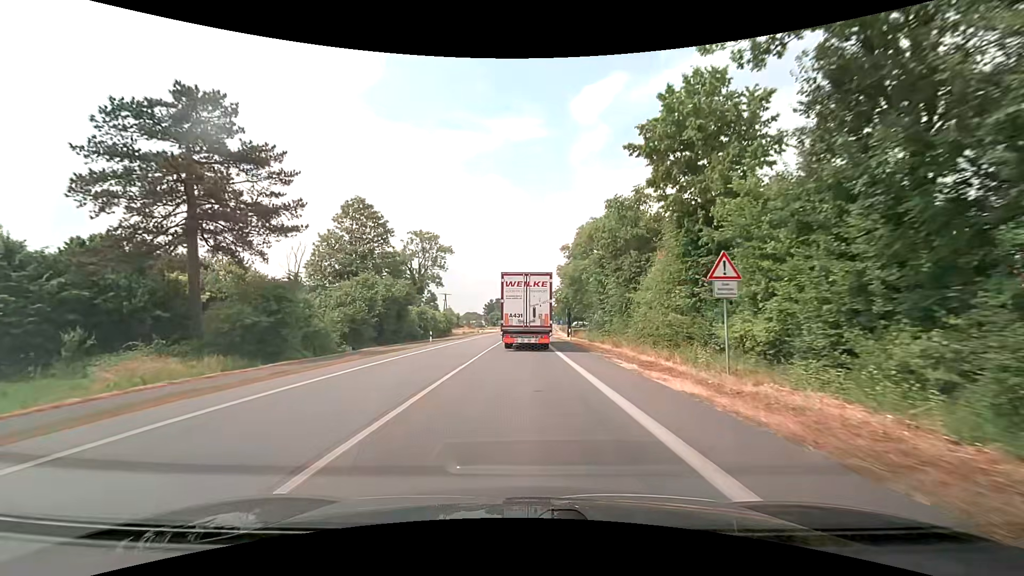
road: primary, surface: asphalt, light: Day
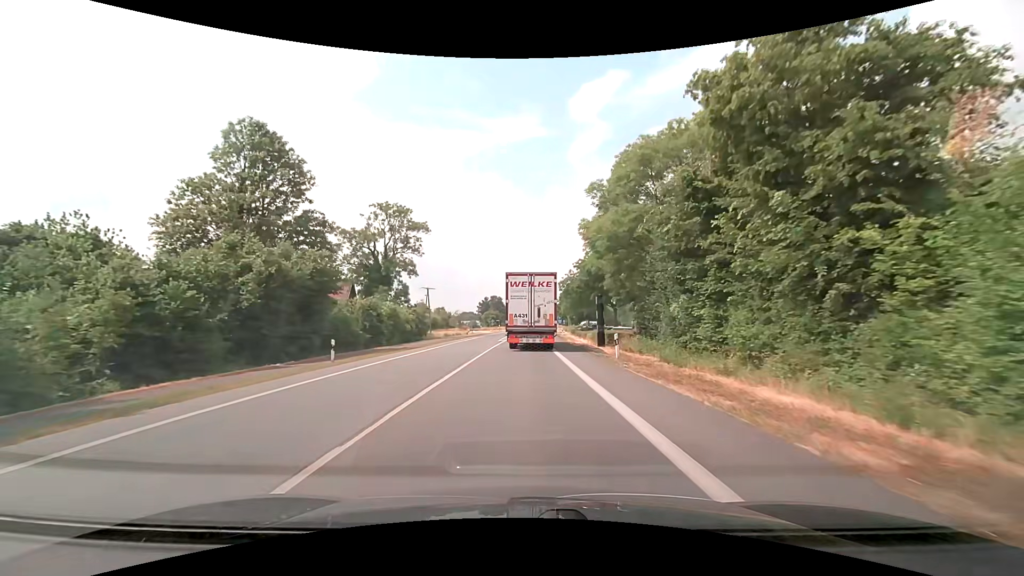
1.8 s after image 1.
(0.0, +22.8) m; 0°
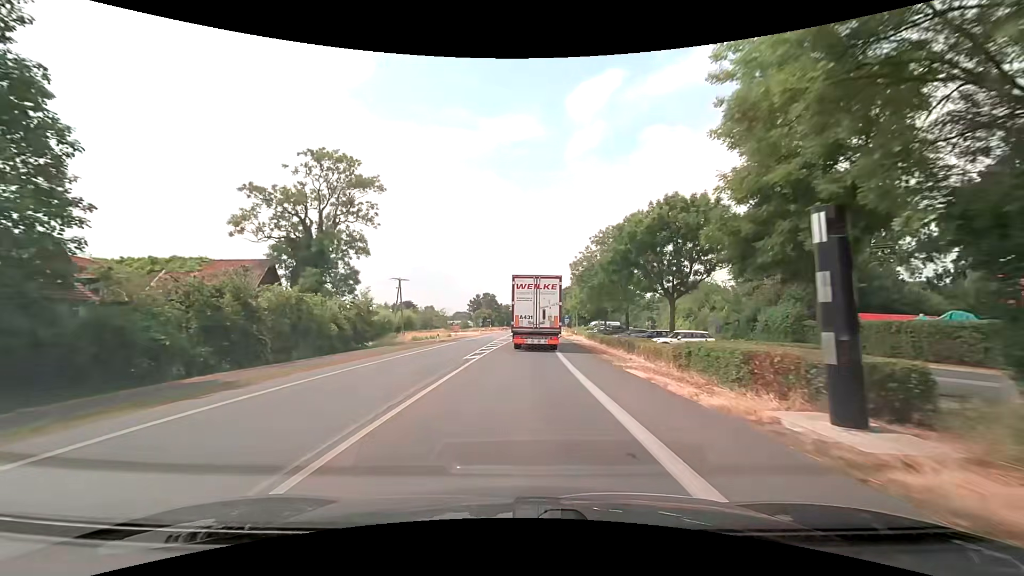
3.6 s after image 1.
(+0.2, +22.9) m; +1°
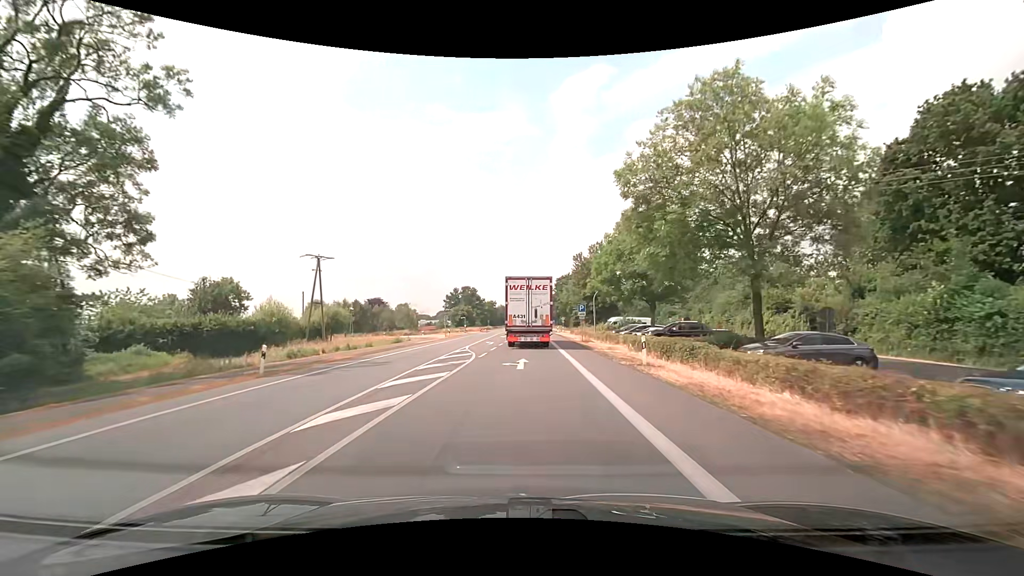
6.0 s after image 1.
(+0.5, +31.3) m; +1°
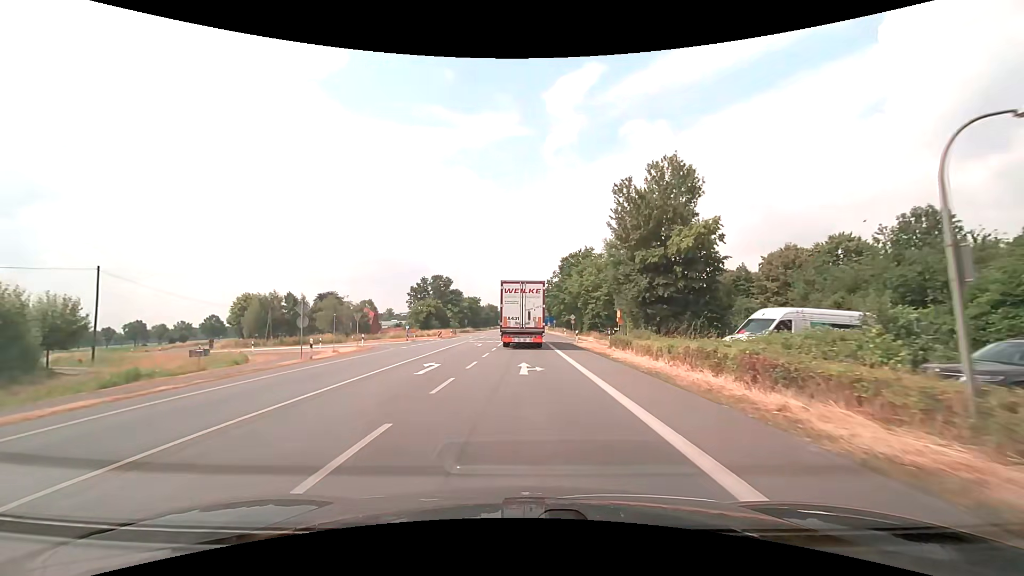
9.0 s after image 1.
(+0.5, +41.3) m; +1°
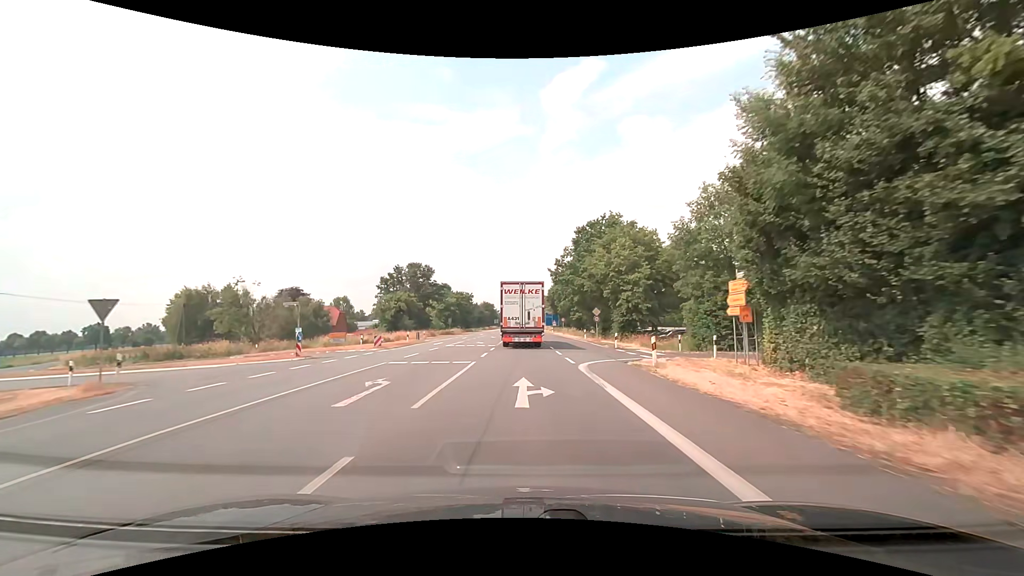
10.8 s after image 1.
(0.0, +25.9) m; 0°
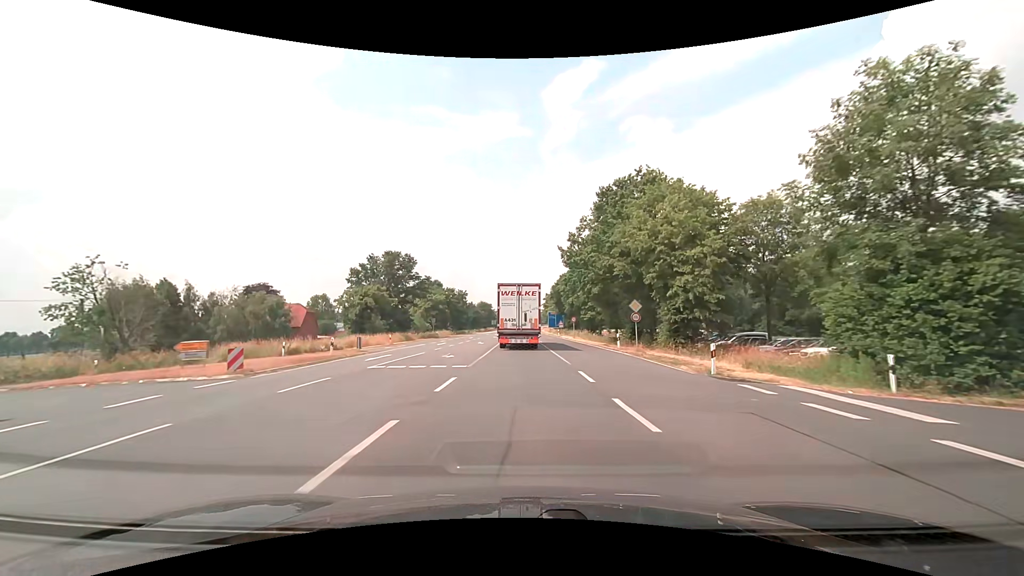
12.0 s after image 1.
(0.0, +17.6) m; 0°
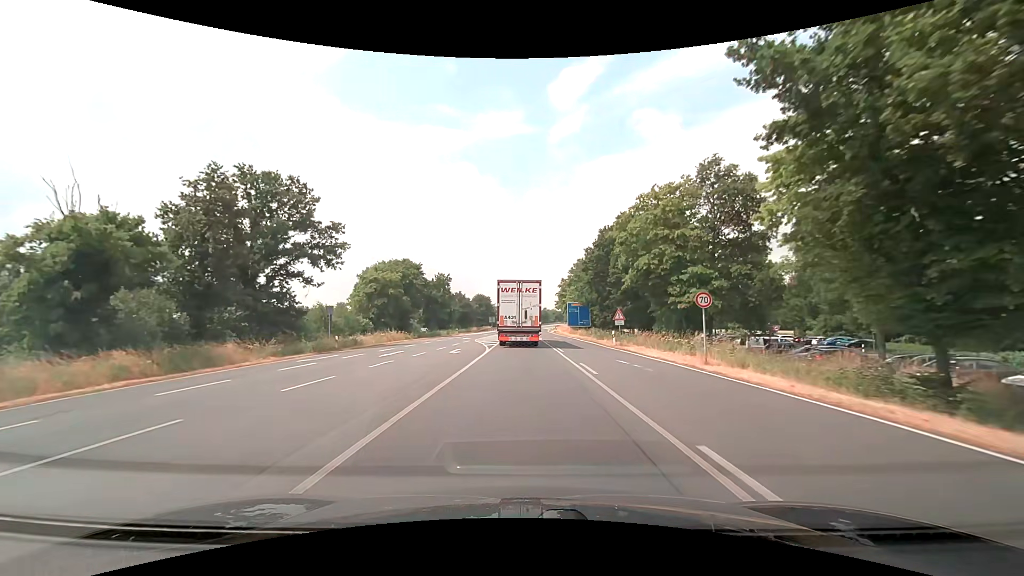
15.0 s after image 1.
(-0.3, +44.8) m; 0°
(0, +10) (0, +20) (0, +30) (0, +40) (0, +50) (0, +60) (-1, +70) (-1, +80) (-1, +90) (-1, +100) m
